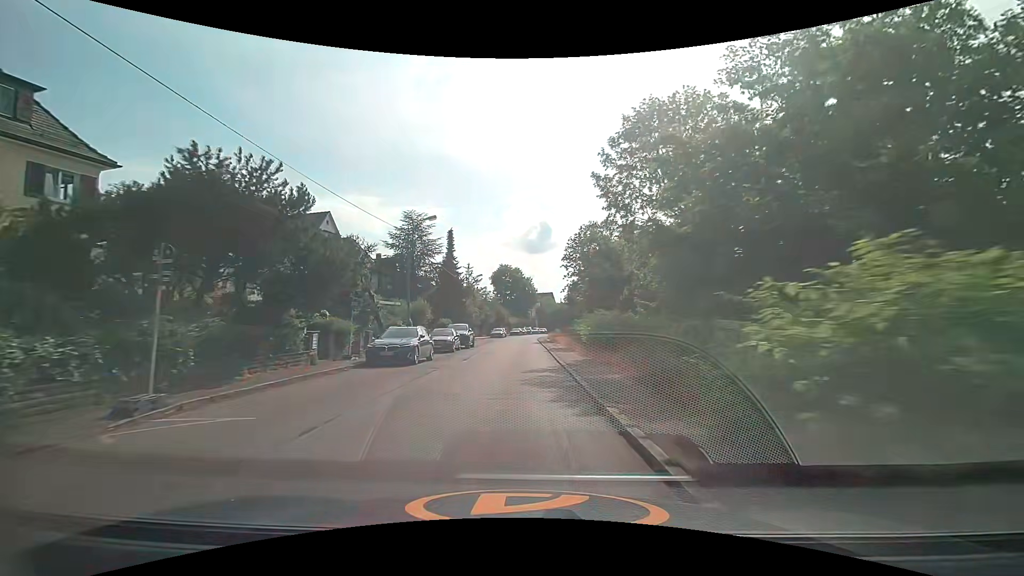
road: tertiary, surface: asphalt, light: Day
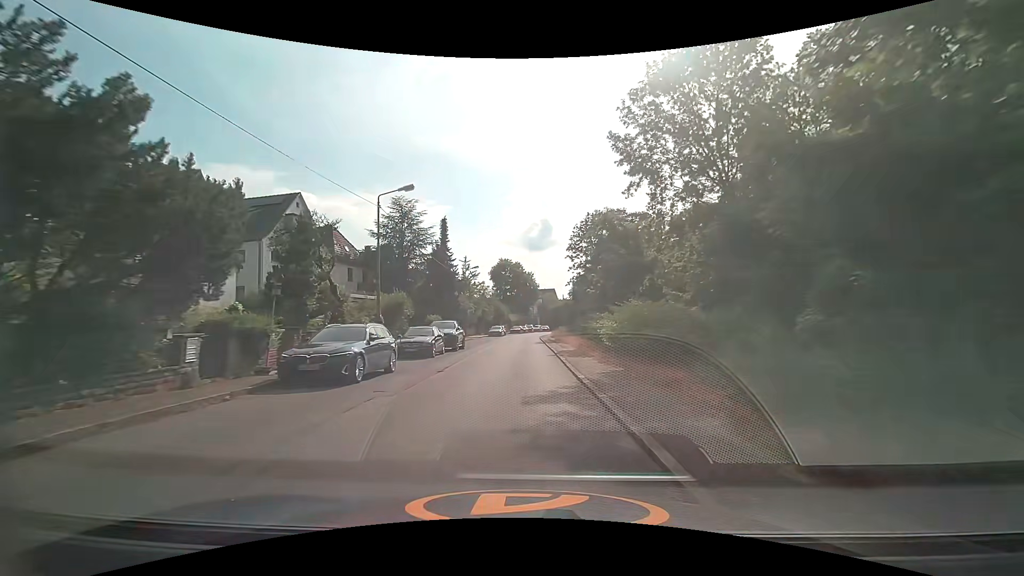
(0.0, +6.6) m; 0°
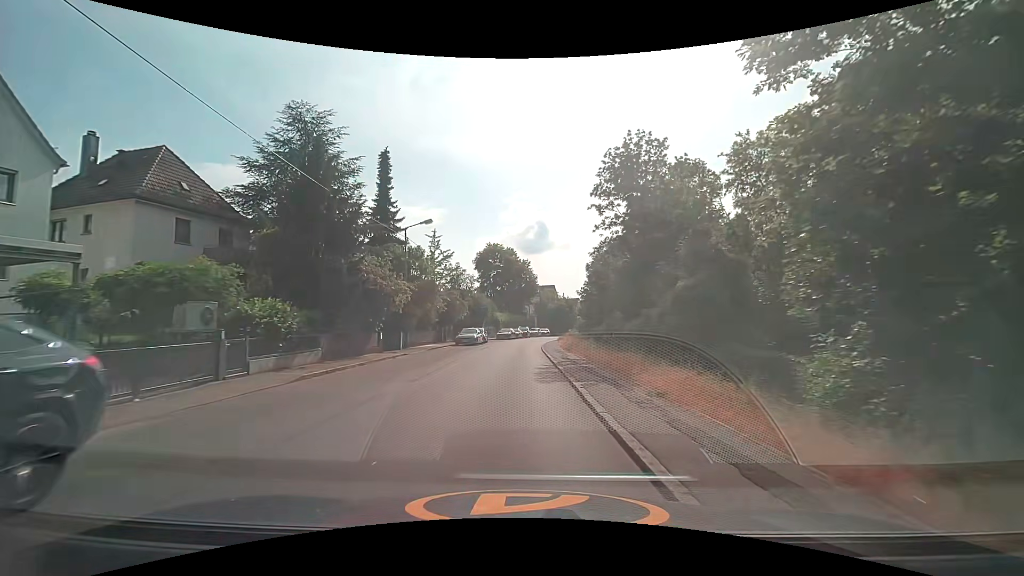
(+0.1, +26.7) m; 0°
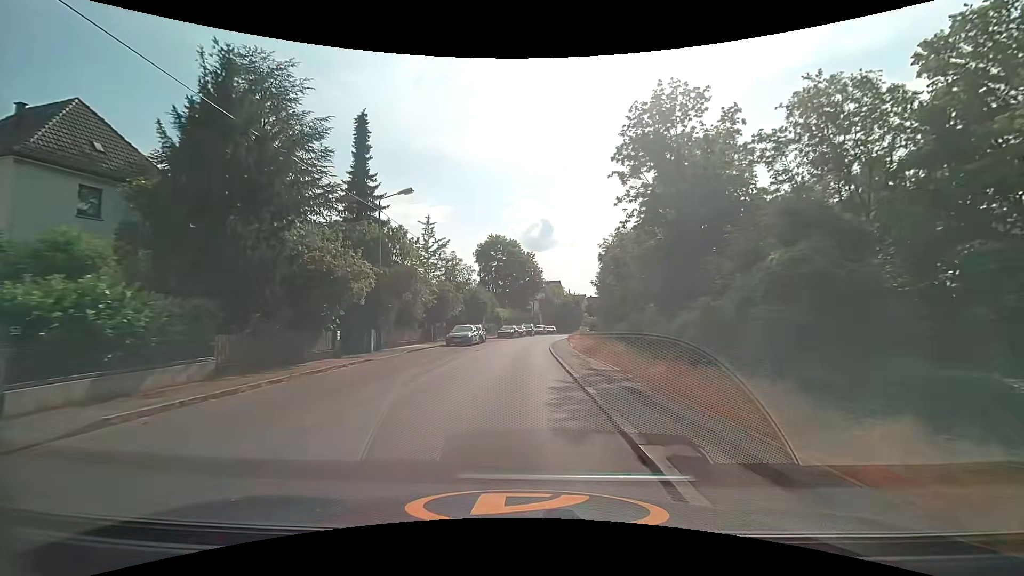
(0.0, +6.8) m; 0°
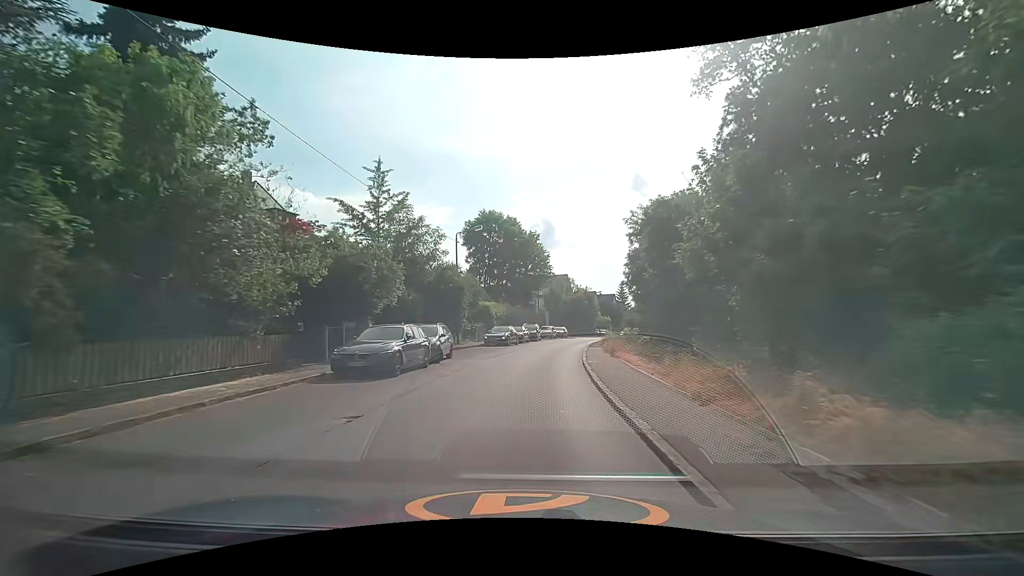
(-0.2, +20.0) m; -1°
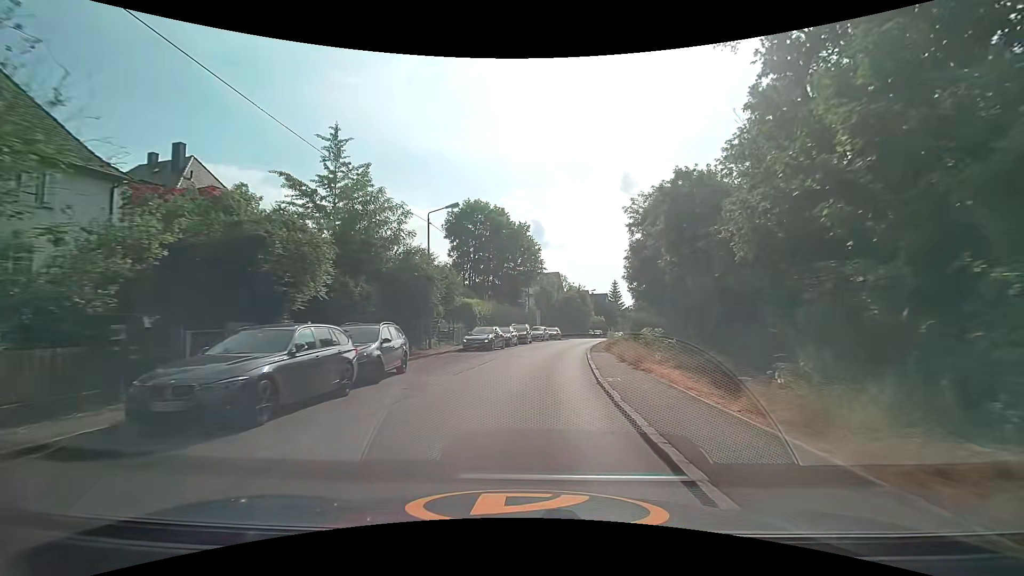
(+0.1, +6.5) m; +2°
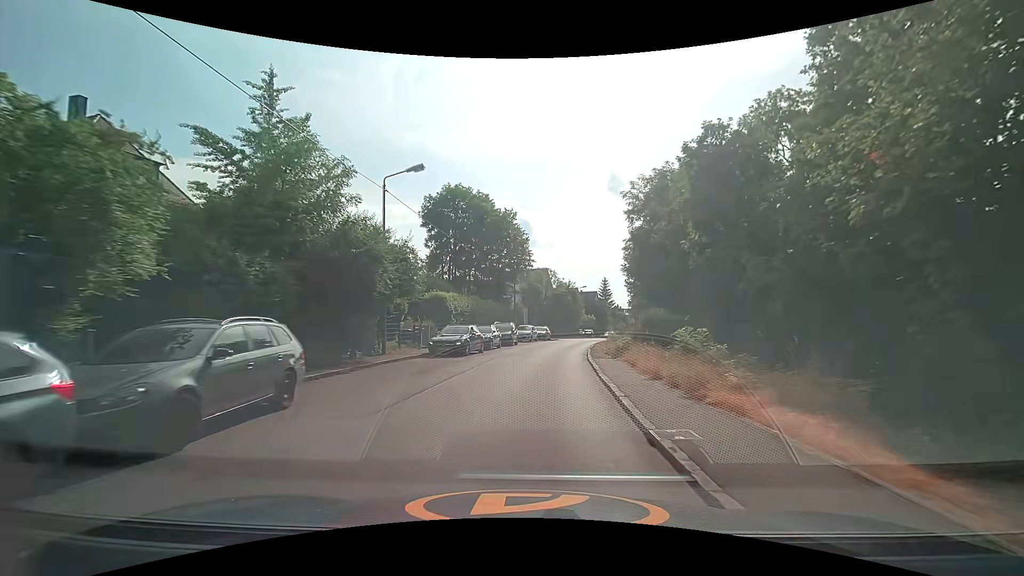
(0.0, +6.4) m; +1°
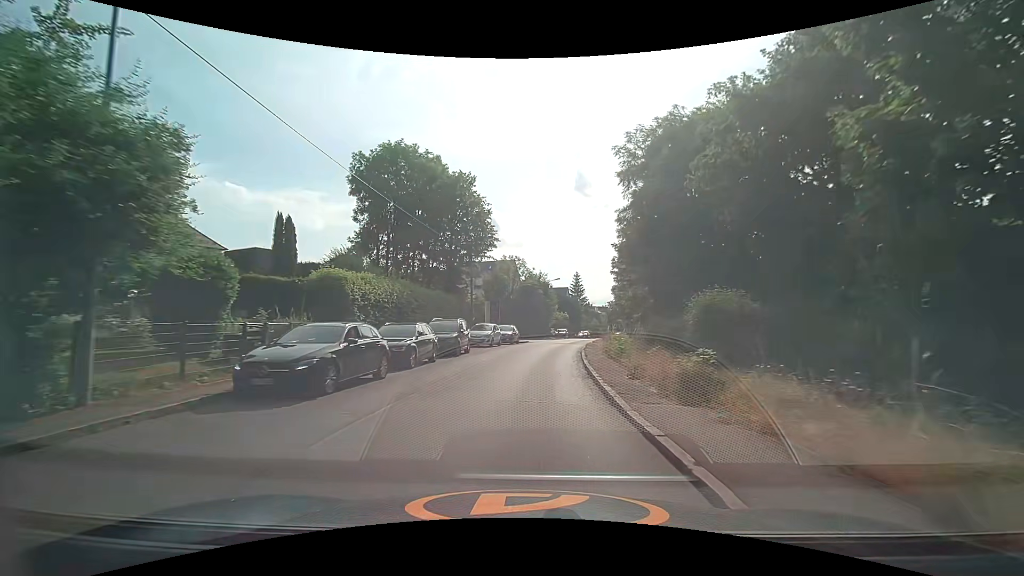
(+0.4, +12.9) m; +3°
(0, +10) (+1, +20) (+2, +30) (+3, +40) (+5, +50) (+7, +60) (+9, +69) (+11, +79) (+13, +89) (+16, +98) m
